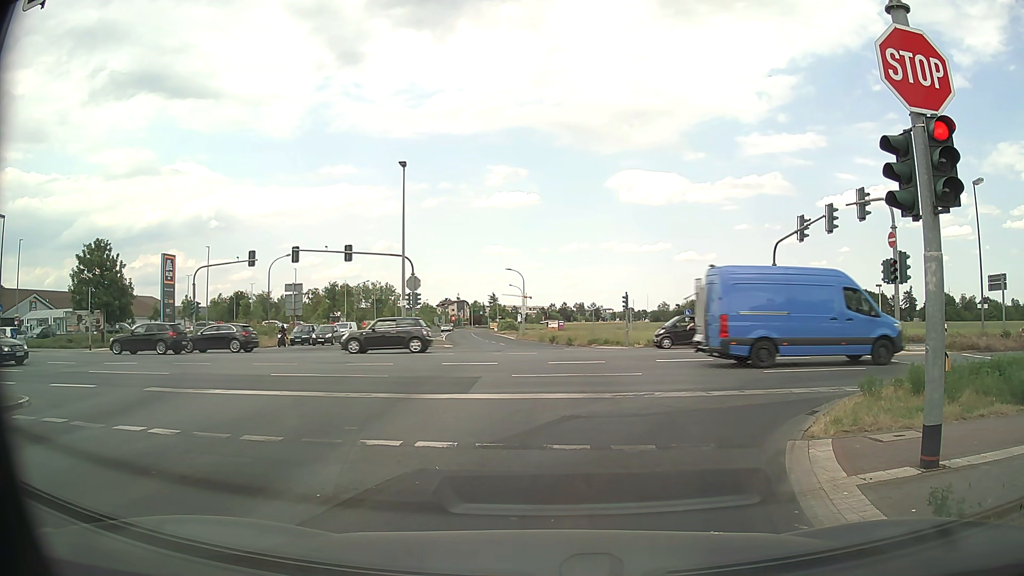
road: tertiary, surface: asphalt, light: Day
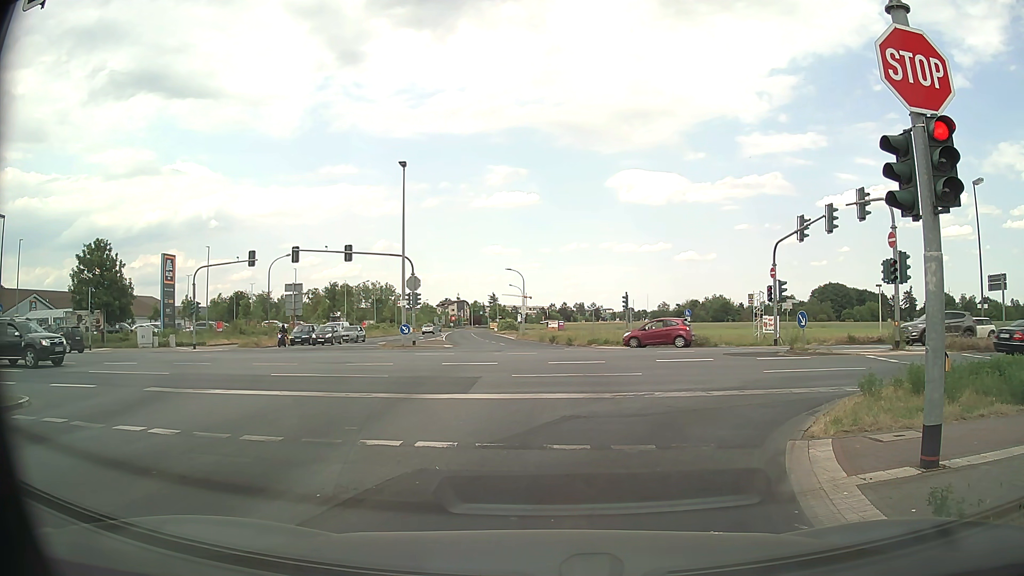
(0.0, 0.0) m; 0°
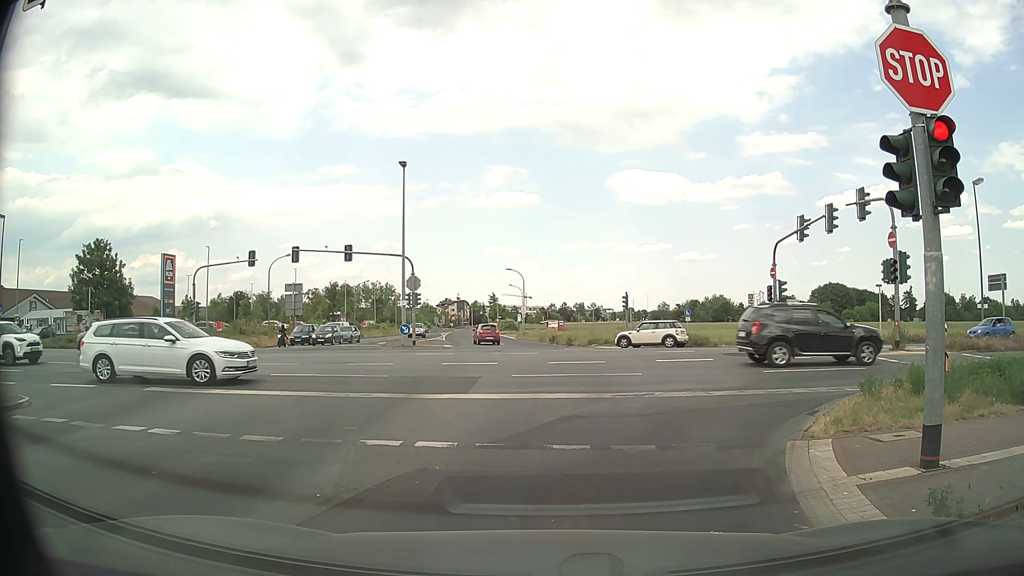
(0.0, 0.0) m; 0°
